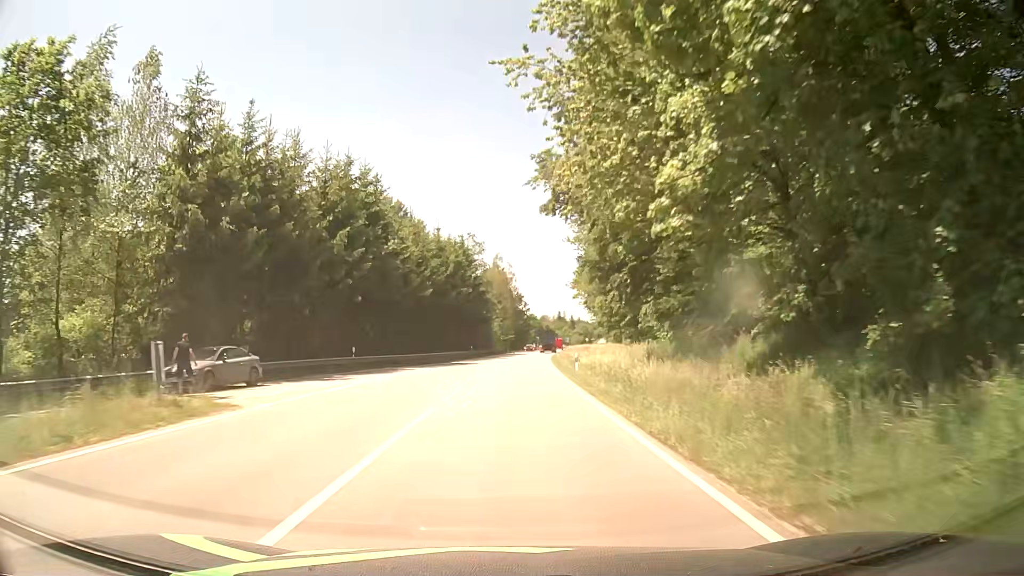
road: secondary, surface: asphalt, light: Day
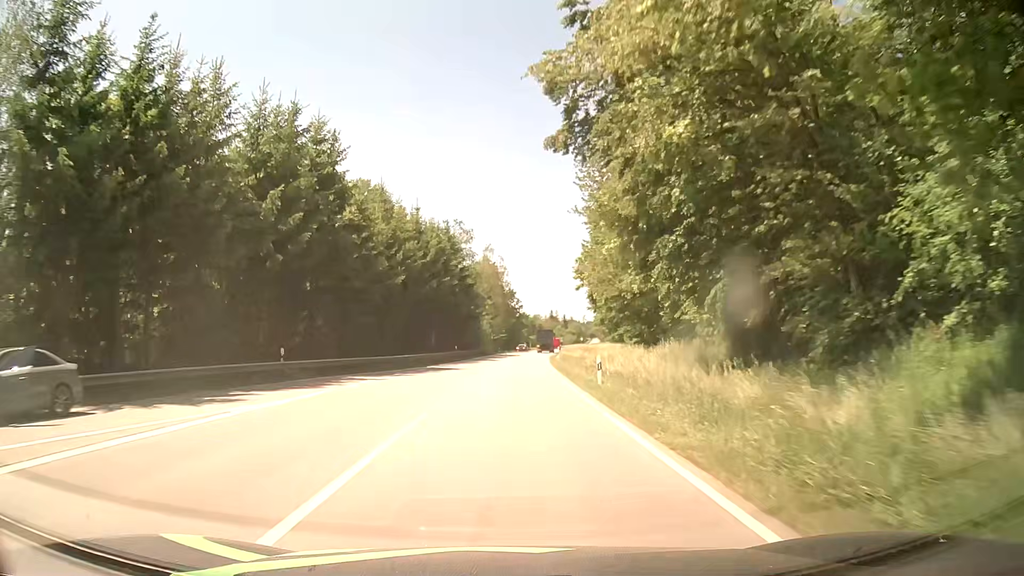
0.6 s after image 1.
(+0.1, +10.8) m; +1°
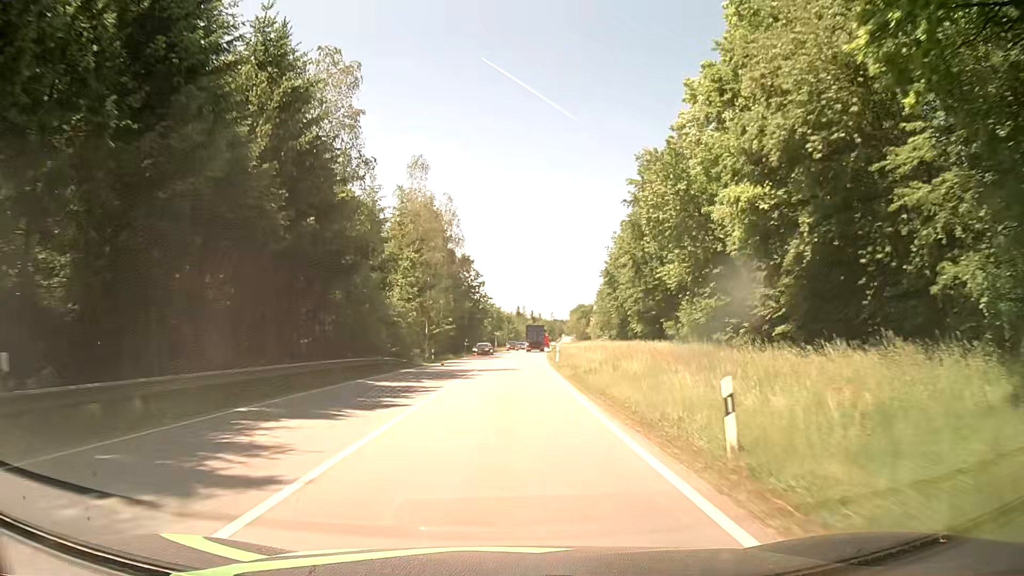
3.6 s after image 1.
(+1.8, +54.0) m; +3°
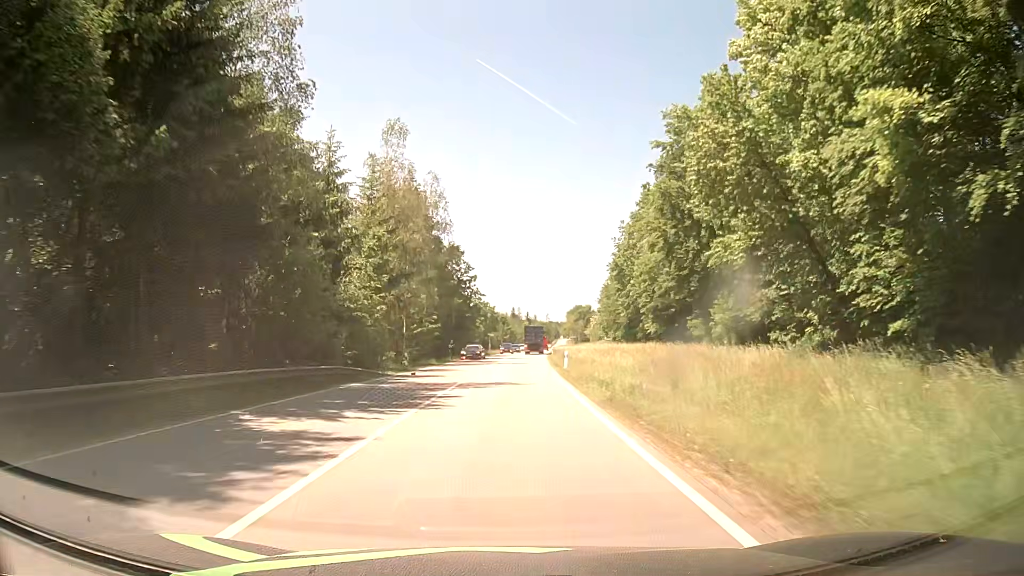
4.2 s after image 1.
(+0.1, +10.8) m; +1°
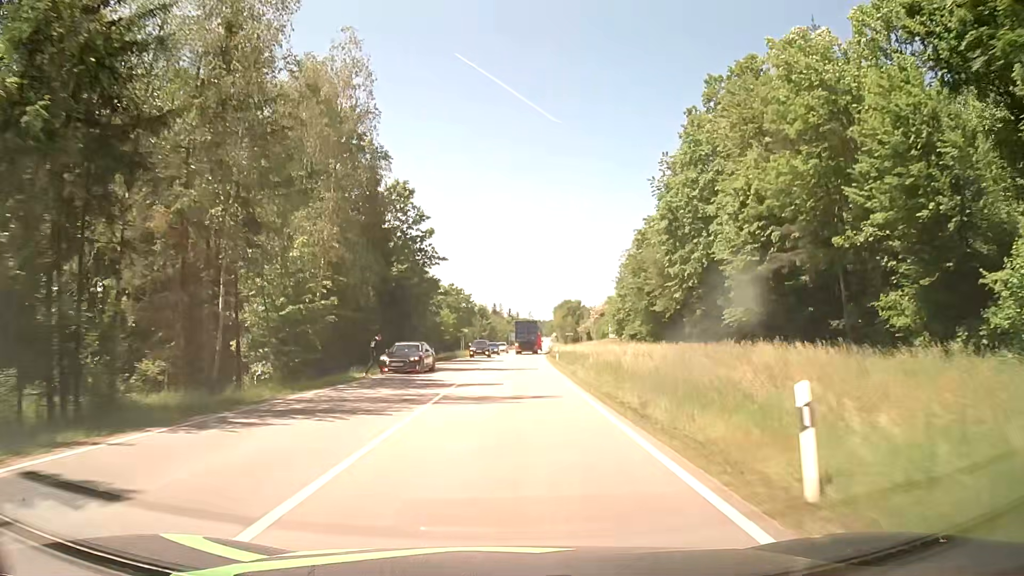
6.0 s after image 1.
(+0.3, +32.3) m; +2°
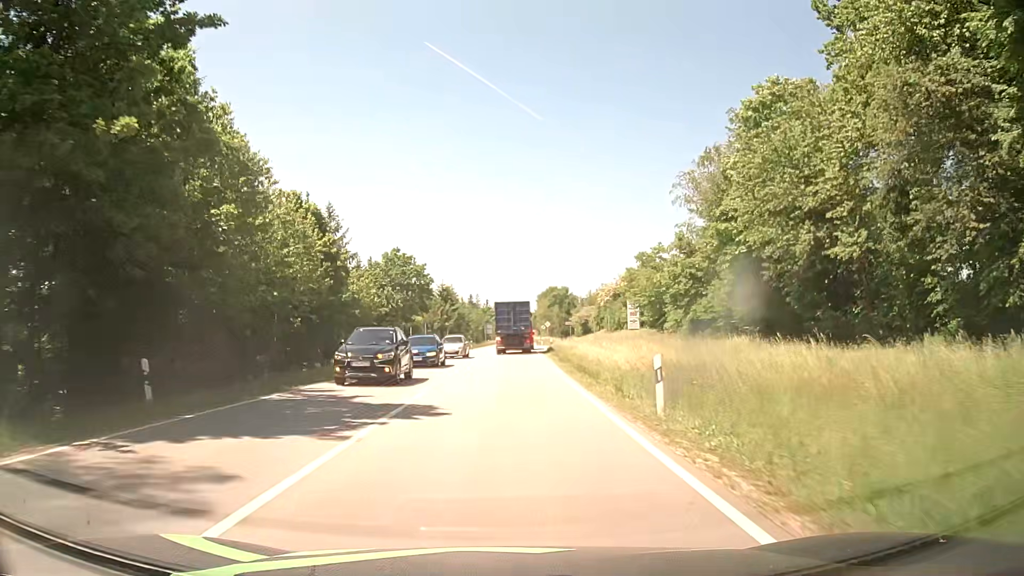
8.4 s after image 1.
(+0.6, +37.3) m; +1°
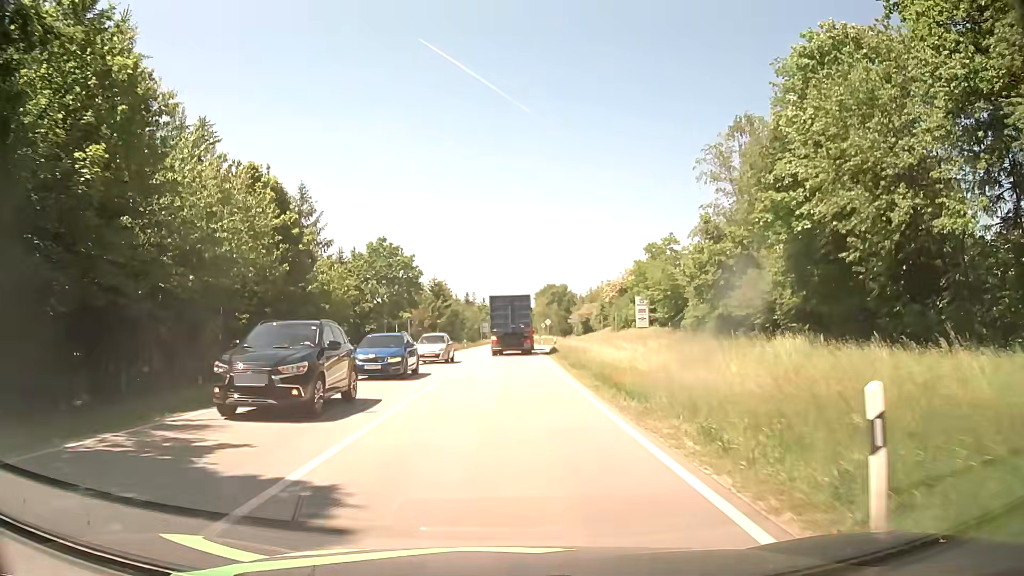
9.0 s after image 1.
(+0.1, +7.0) m; 0°
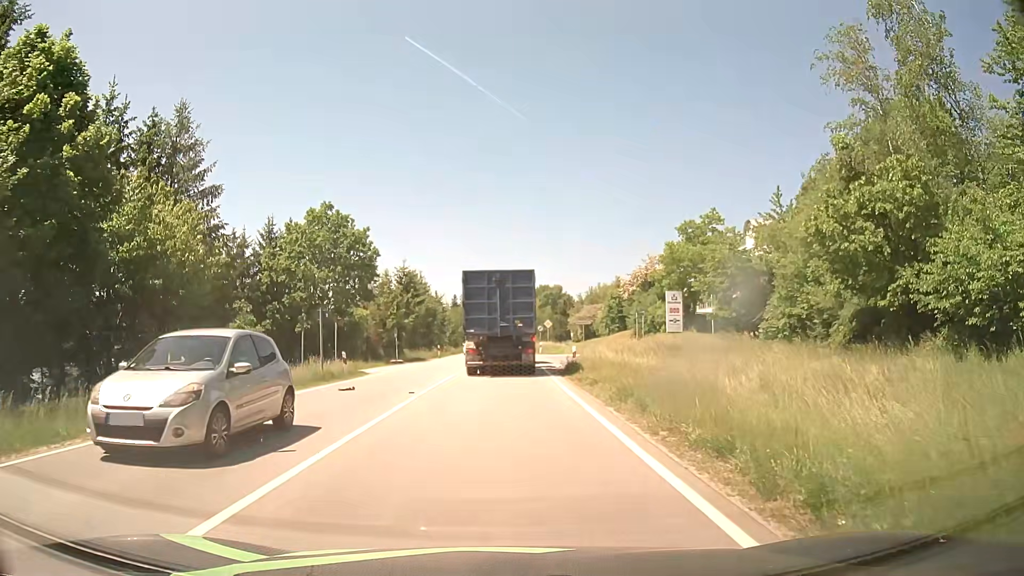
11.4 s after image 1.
(+0.3, +18.5) m; +2°
